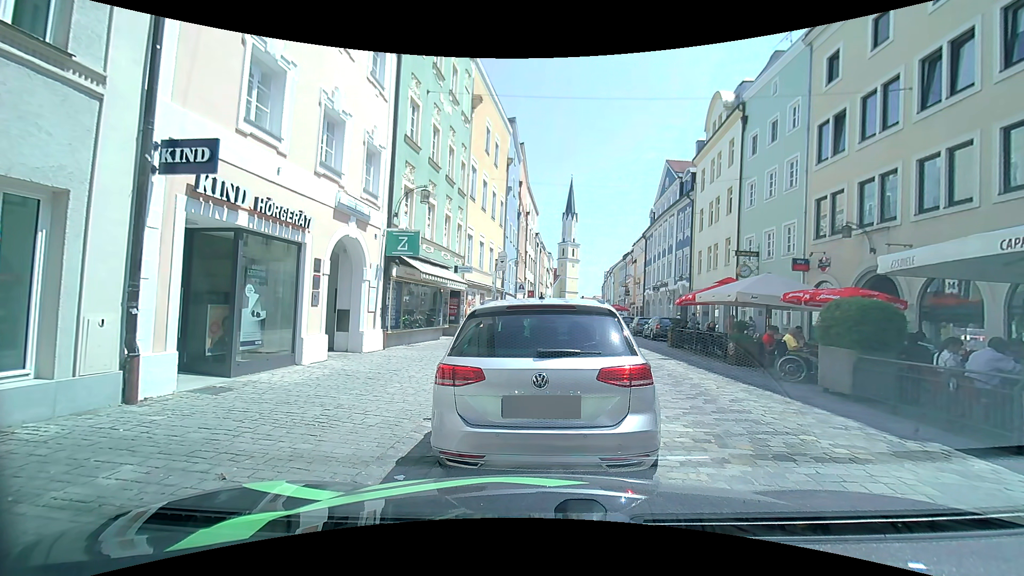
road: residential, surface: sett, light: Day
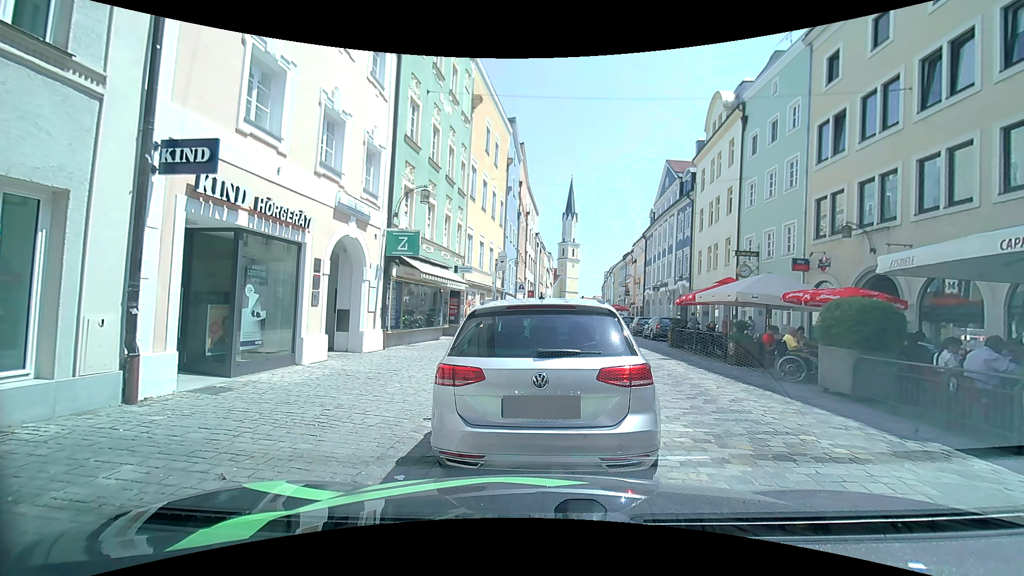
(0.0, 0.0) m; 0°
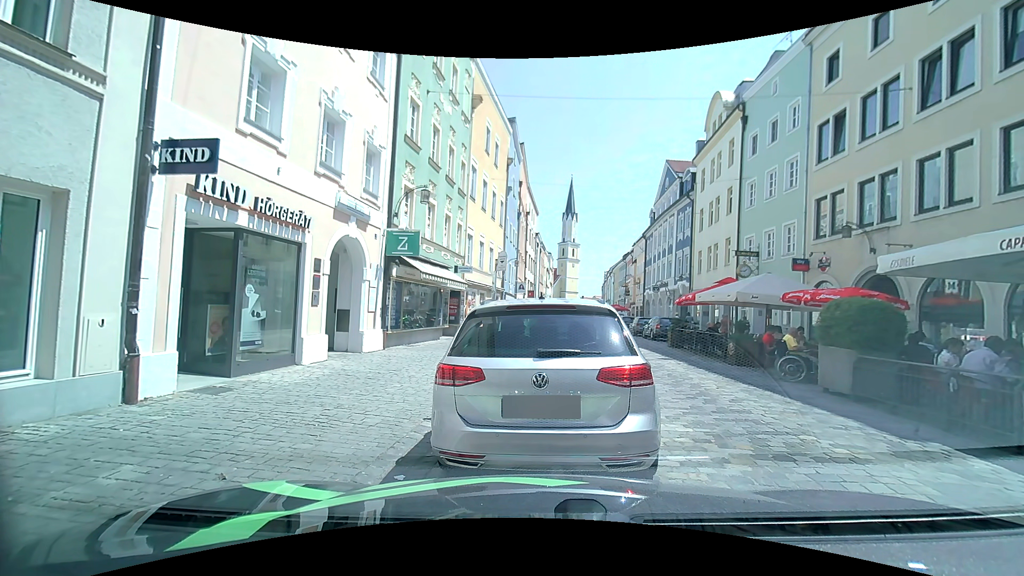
(0.0, 0.0) m; 0°
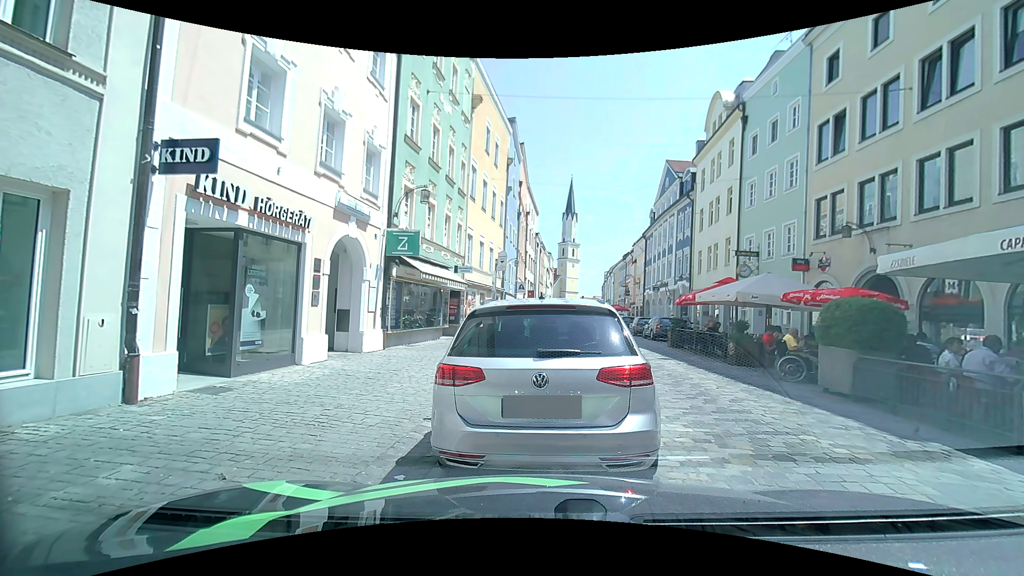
(0.0, 0.0) m; 0°
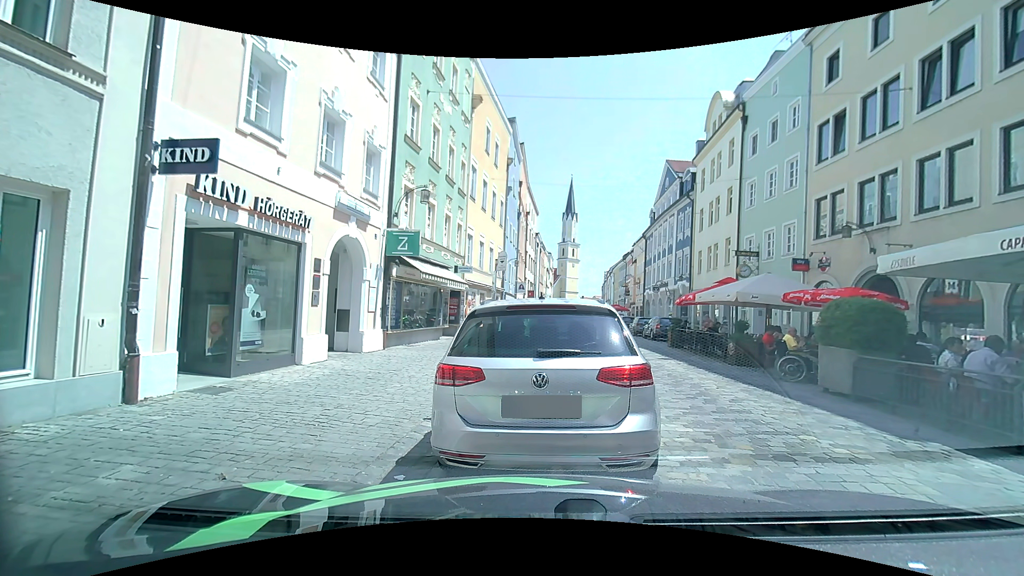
(0.0, 0.0) m; 0°
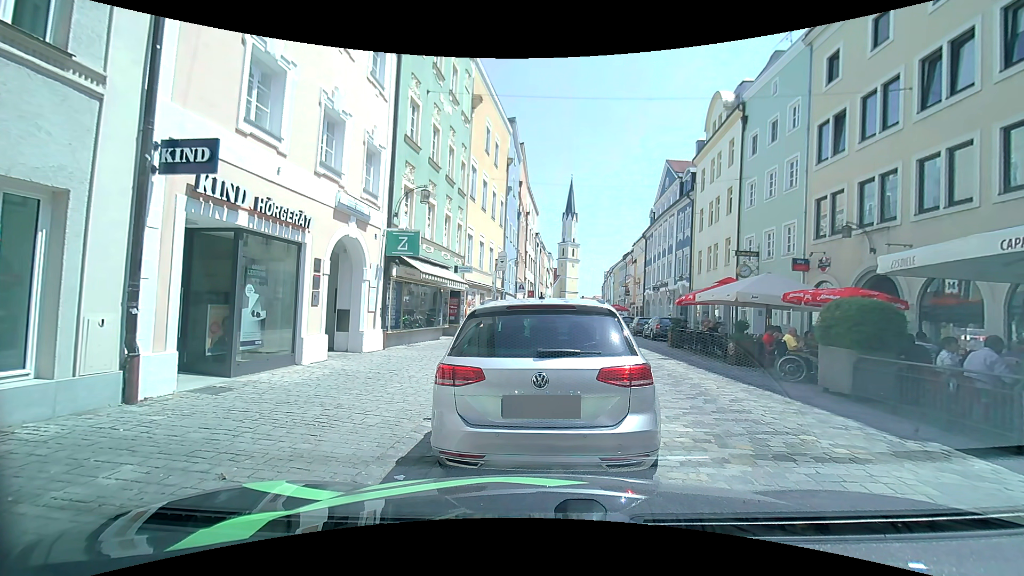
(0.0, 0.0) m; 0°
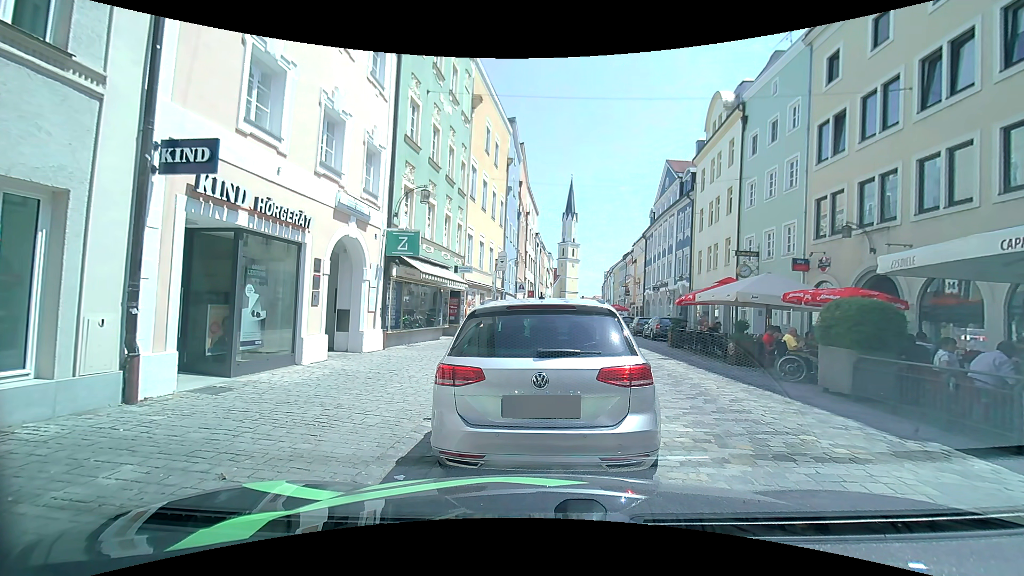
(0.0, 0.0) m; 0°
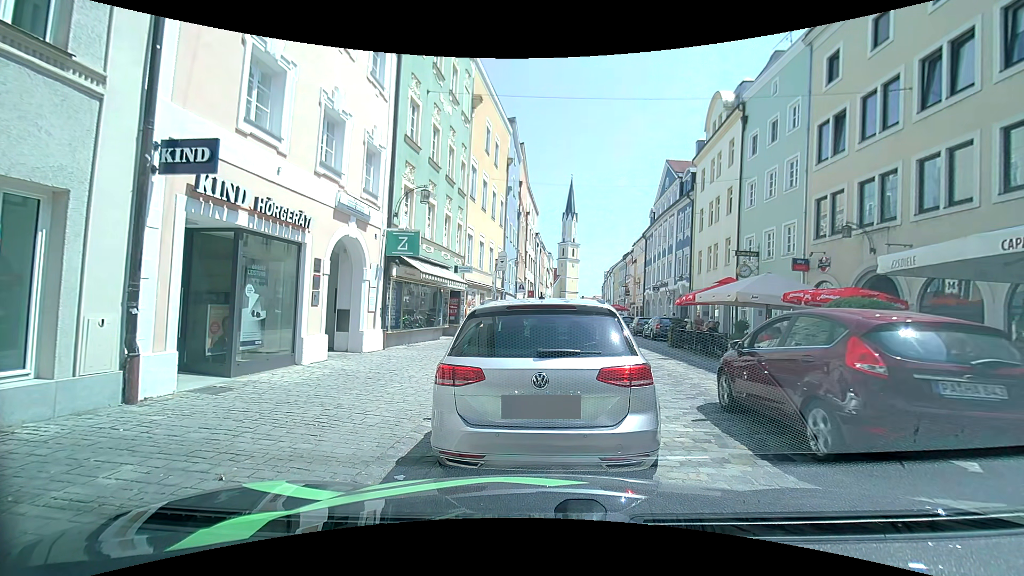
(0.0, 0.0) m; 0°
